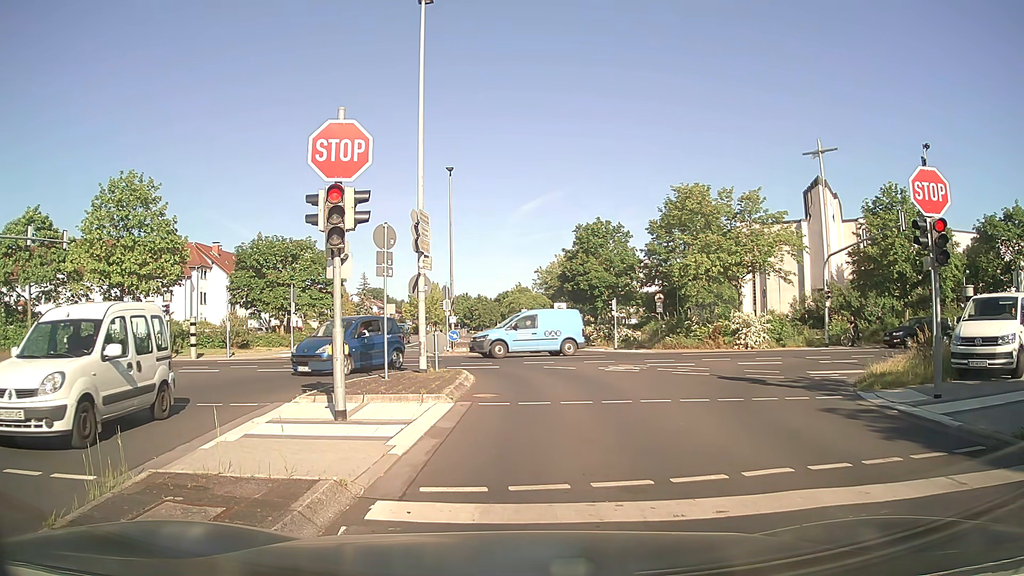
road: residential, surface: asphalt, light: Day
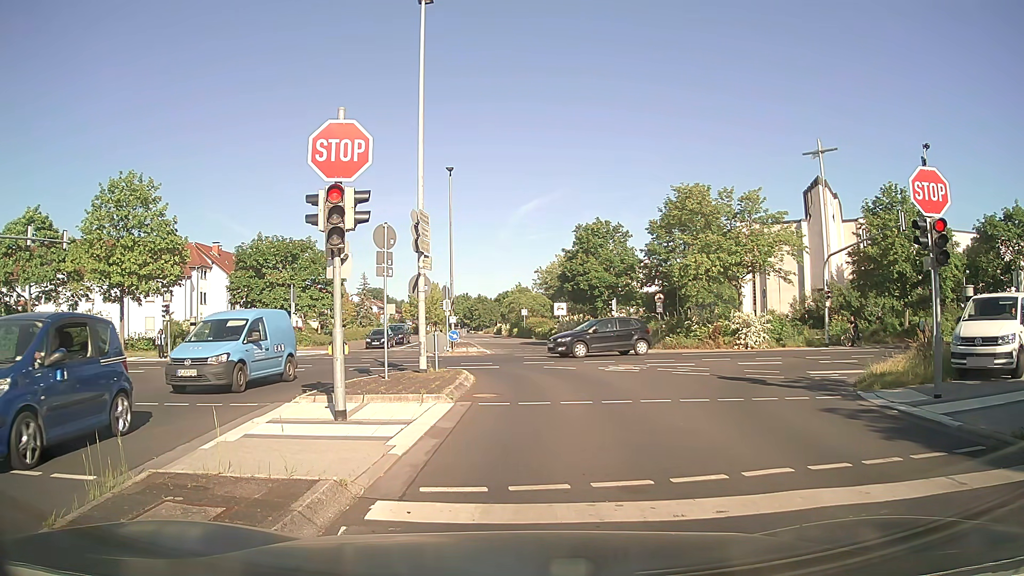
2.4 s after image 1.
(0.0, 0.0) m; 0°
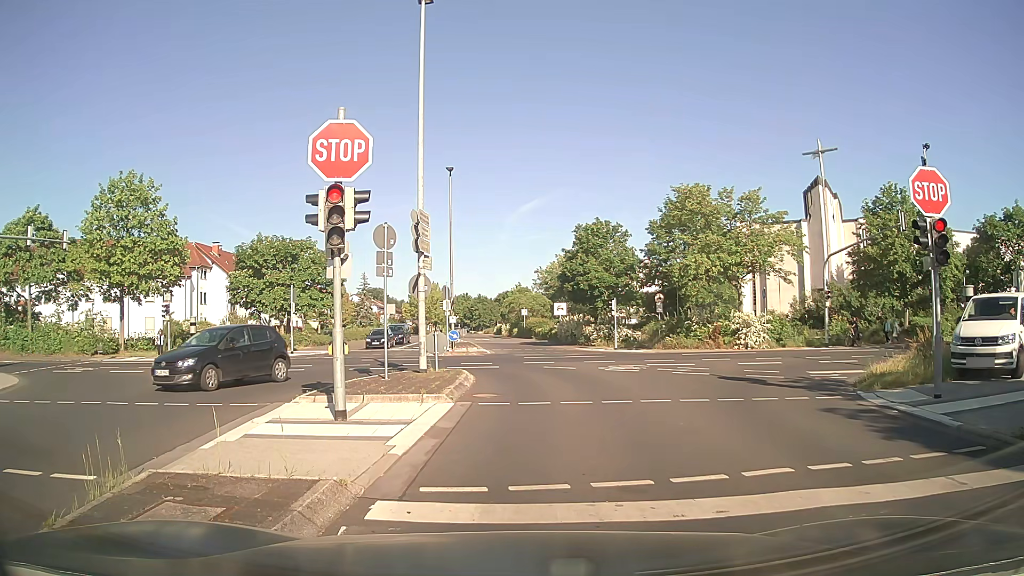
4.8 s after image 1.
(0.0, 0.0) m; 0°
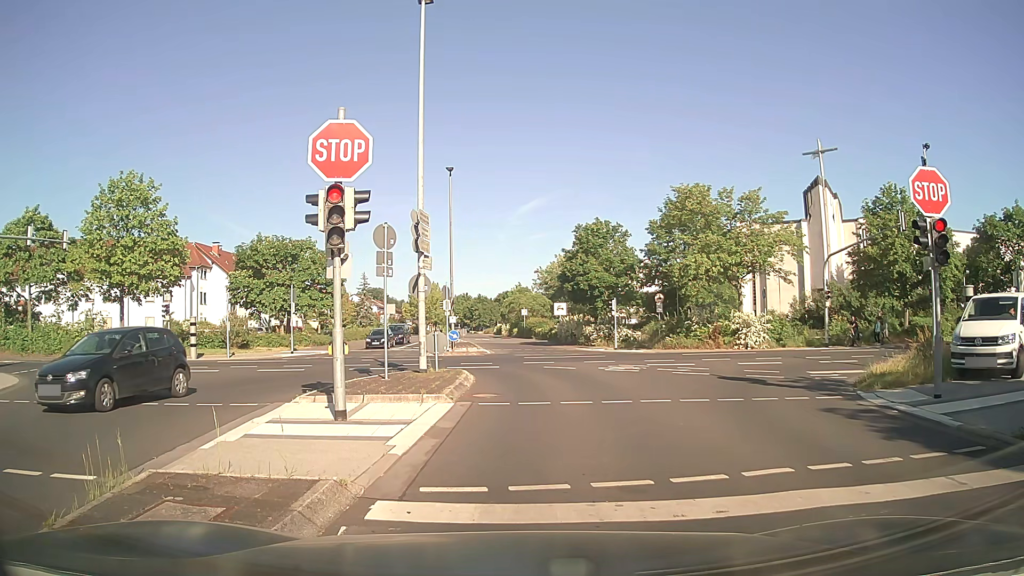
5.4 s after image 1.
(0.0, 0.0) m; 0°
(0, +10) (0, +20) (-5, +28) (-14, +32) (-24, +33) (-34, +33) (-44, +32) (-54, +32) (-64, +31) (-74, +30) m
